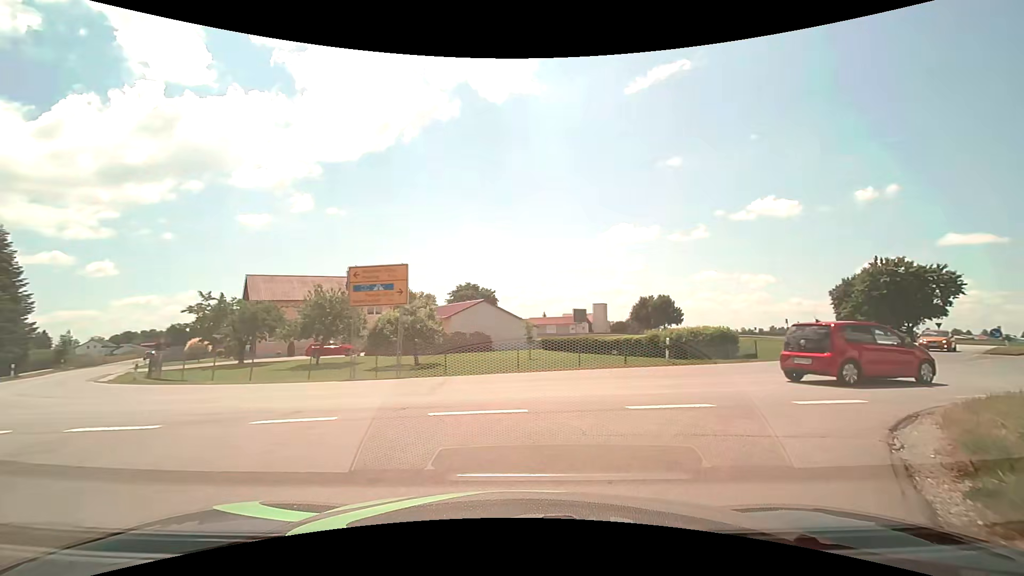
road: residential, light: Day
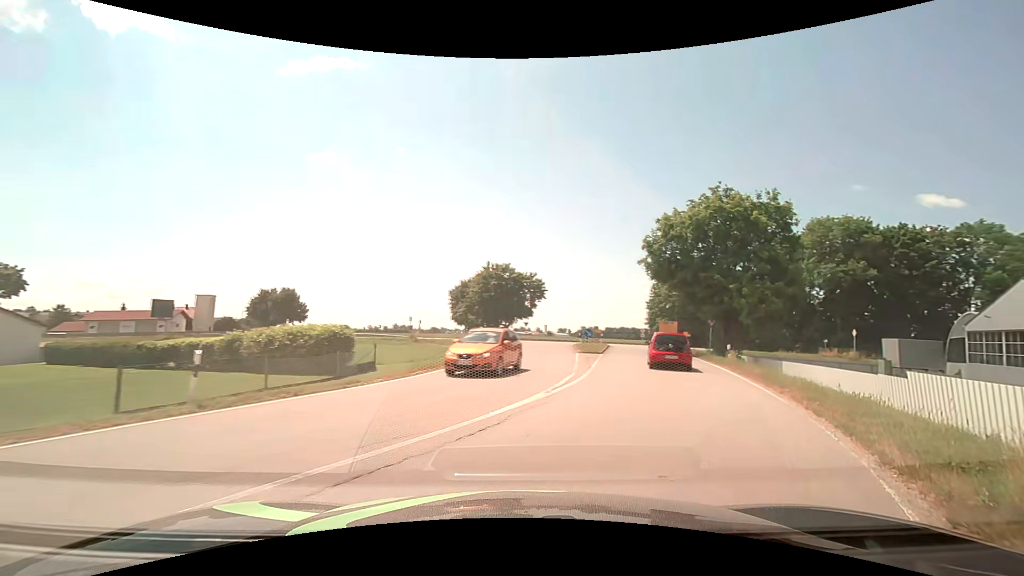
(+3.4, +9.6) m; +41°
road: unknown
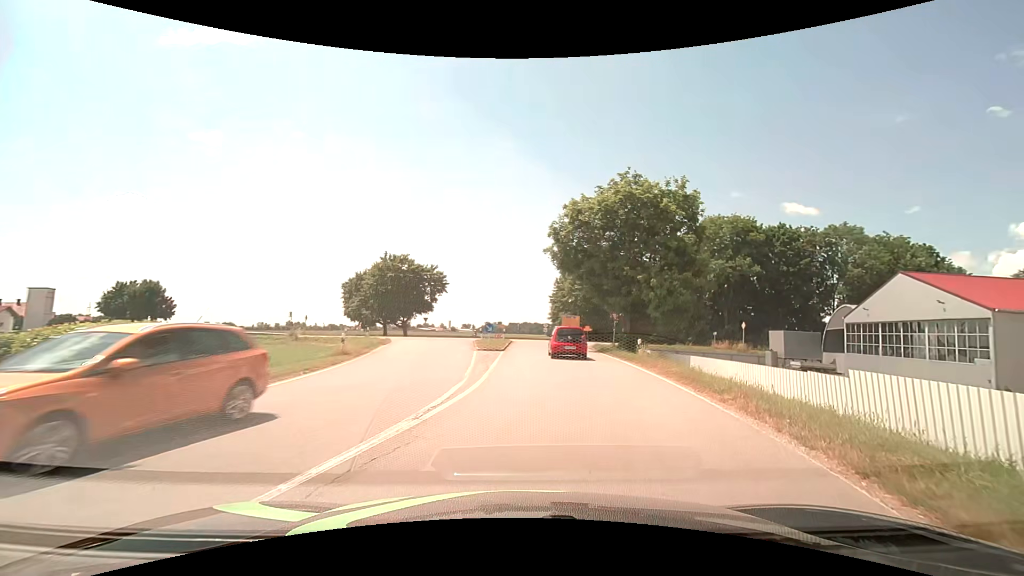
(+0.4, +3.9) m; +12°
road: primary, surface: asphalt
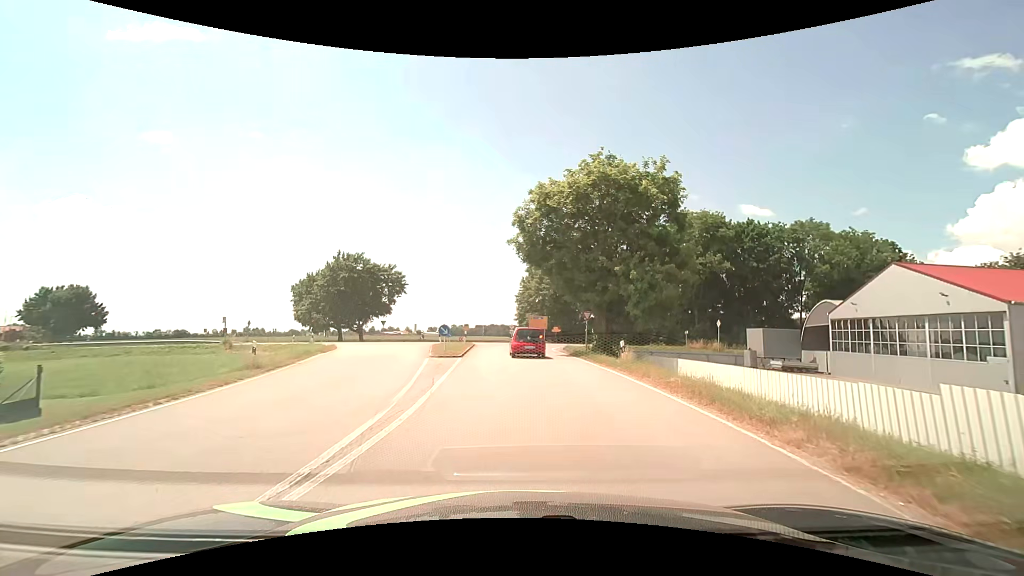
(+0.2, +4.3) m; +4°
